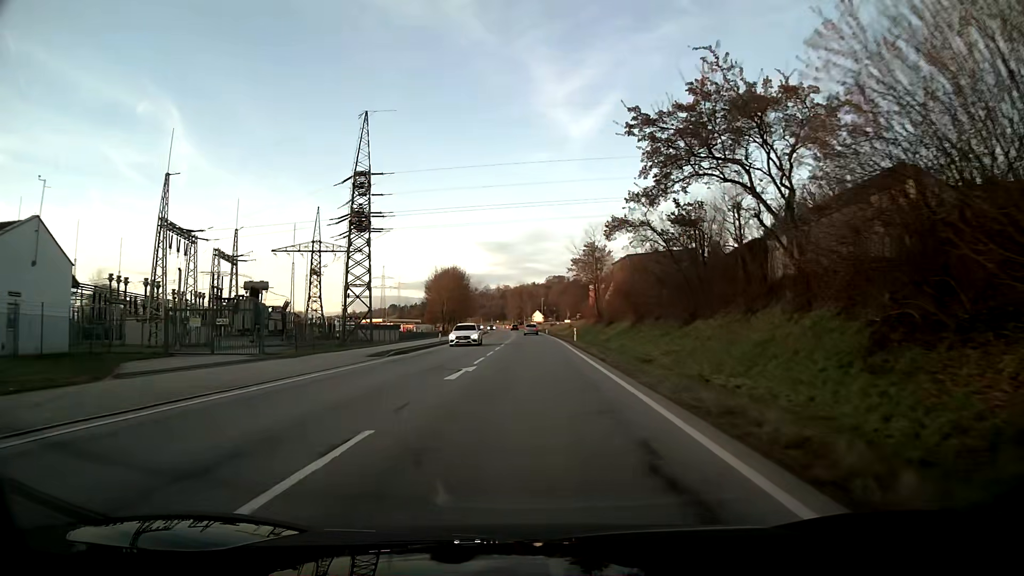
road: primary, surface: asphalt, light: Day
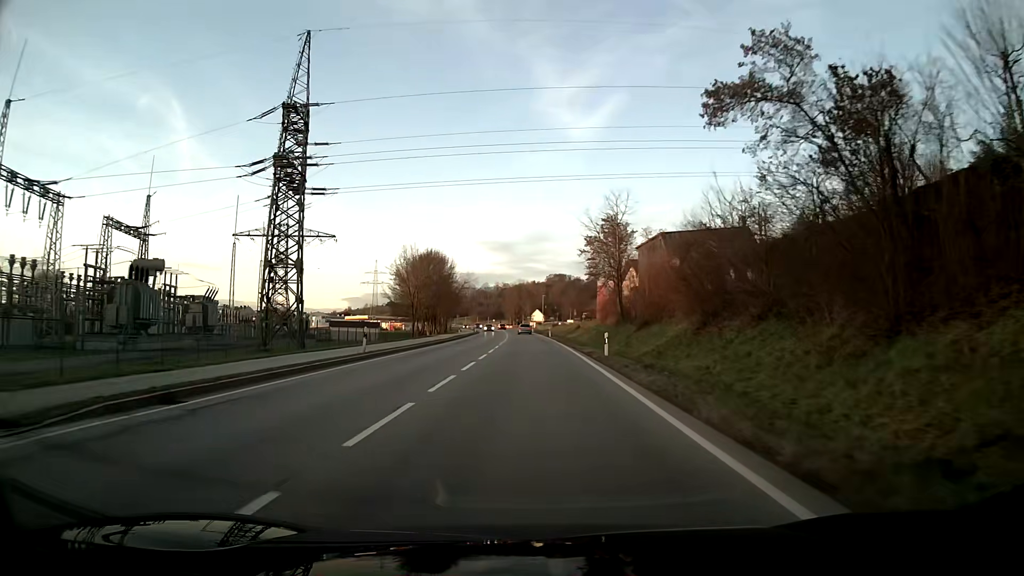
(0.0, +21.8) m; 0°
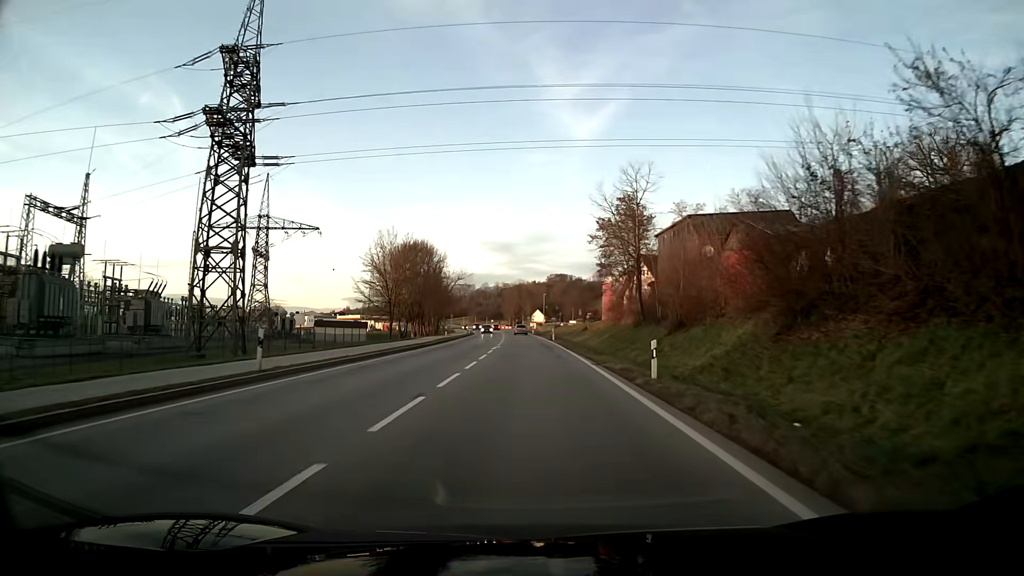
(0.0, +11.0) m; 0°
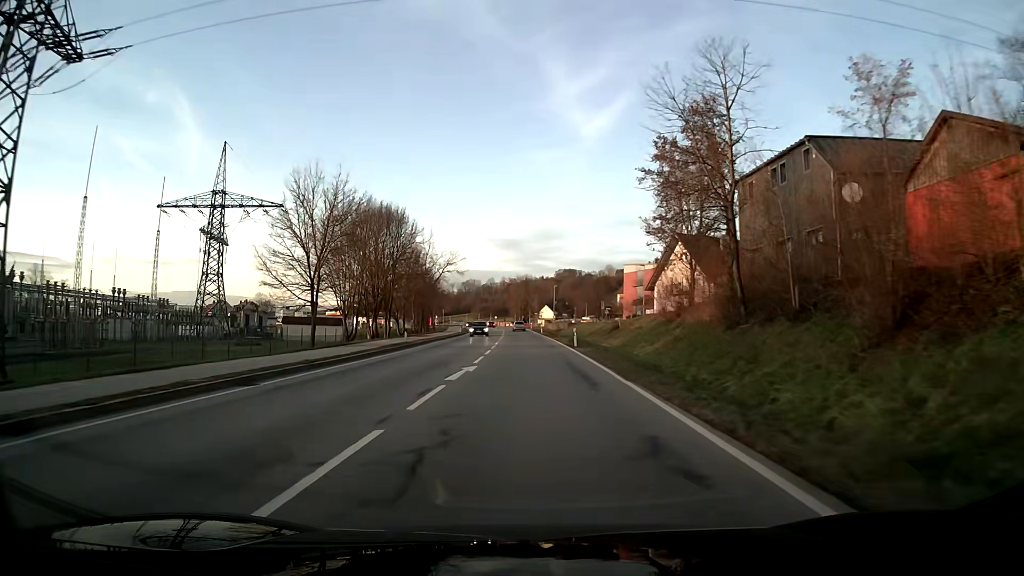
(-0.1, +22.1) m; -1°
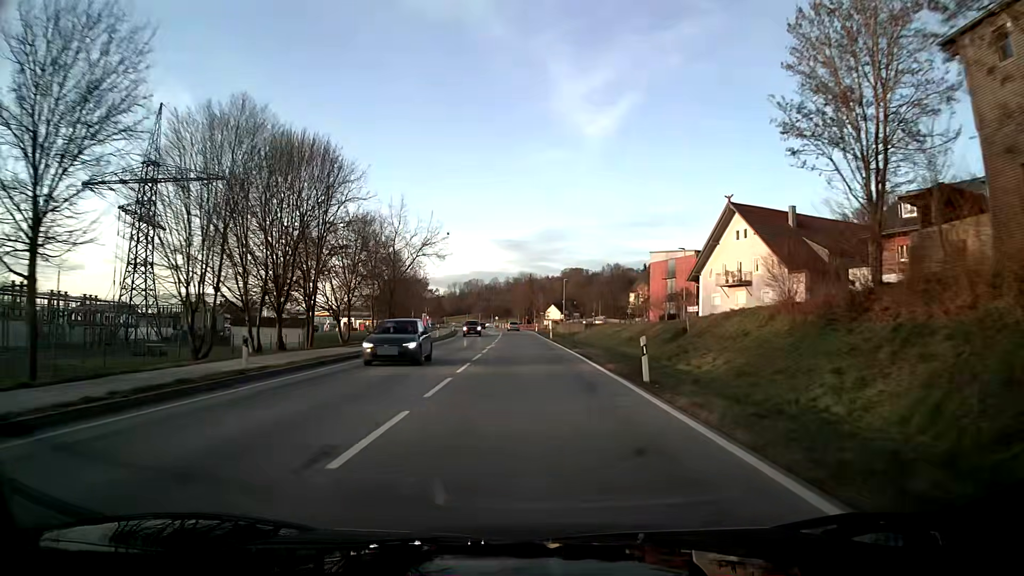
(-0.1, +22.4) m; -1°
